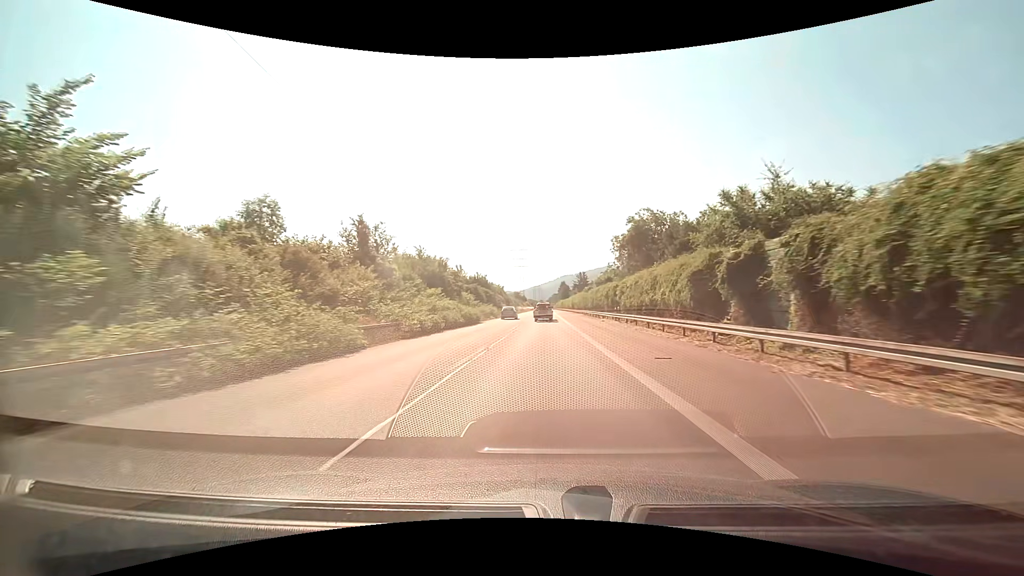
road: trunk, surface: asphalt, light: Day
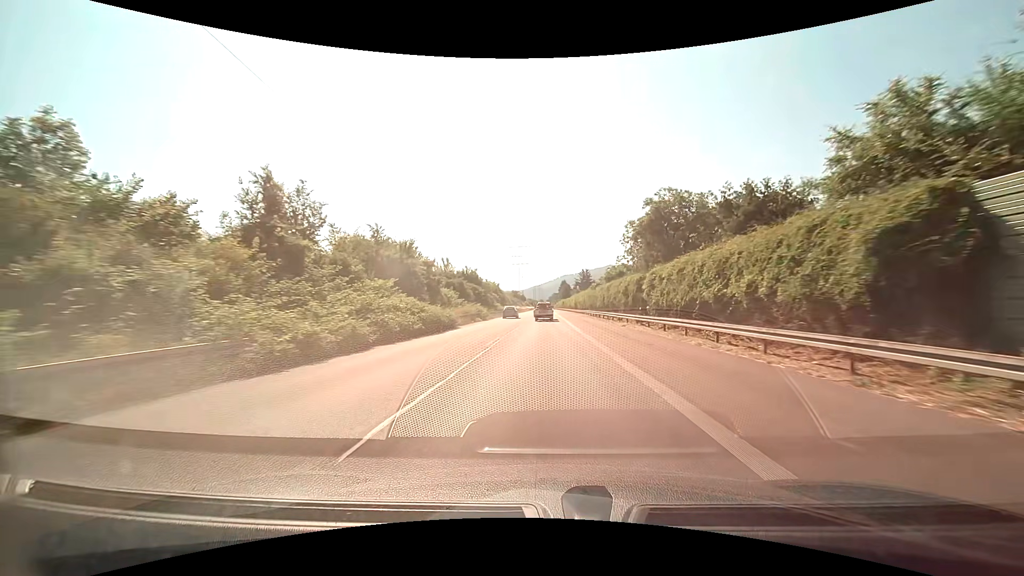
(0.0, +12.1) m; 0°
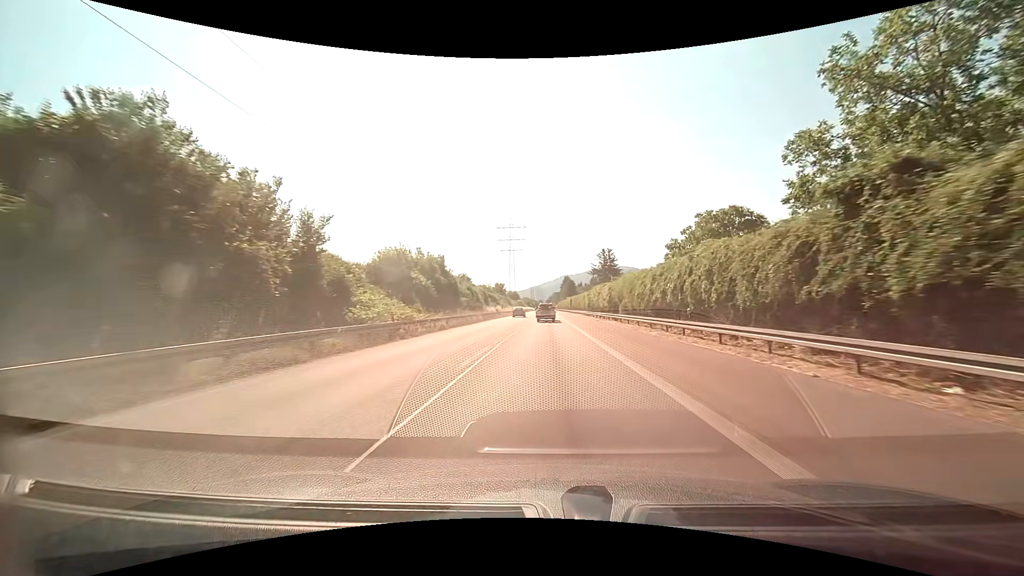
(-0.1, +60.1) m; 0°
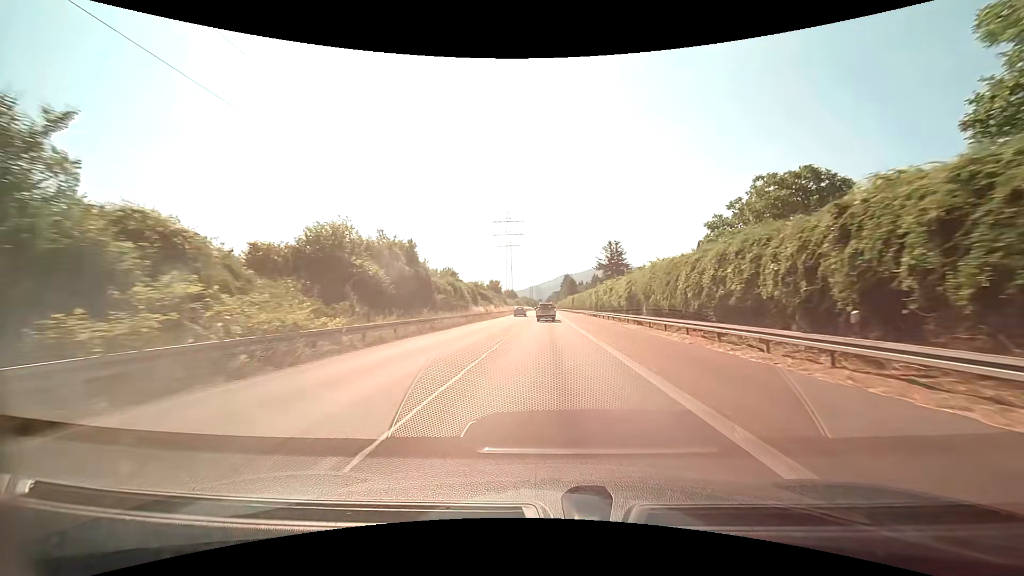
(0.0, +11.9) m; 0°
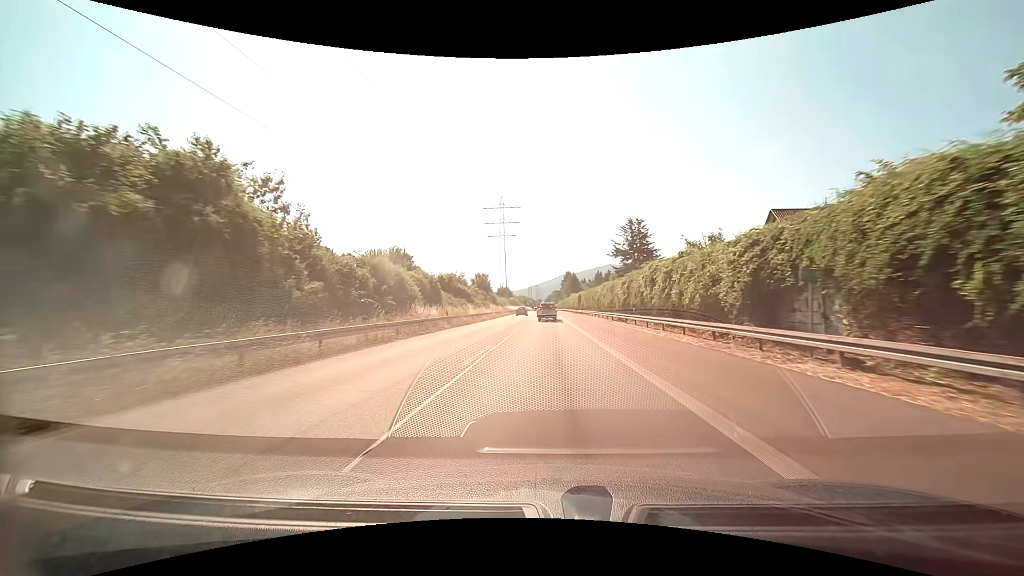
(0.0, +23.7) m; 0°
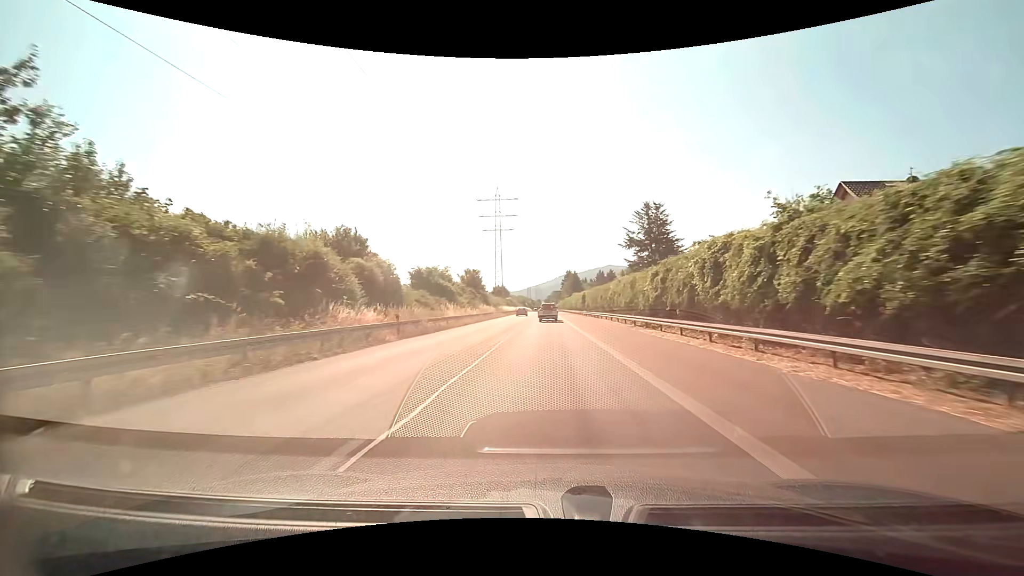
(0.0, +11.8) m; 0°
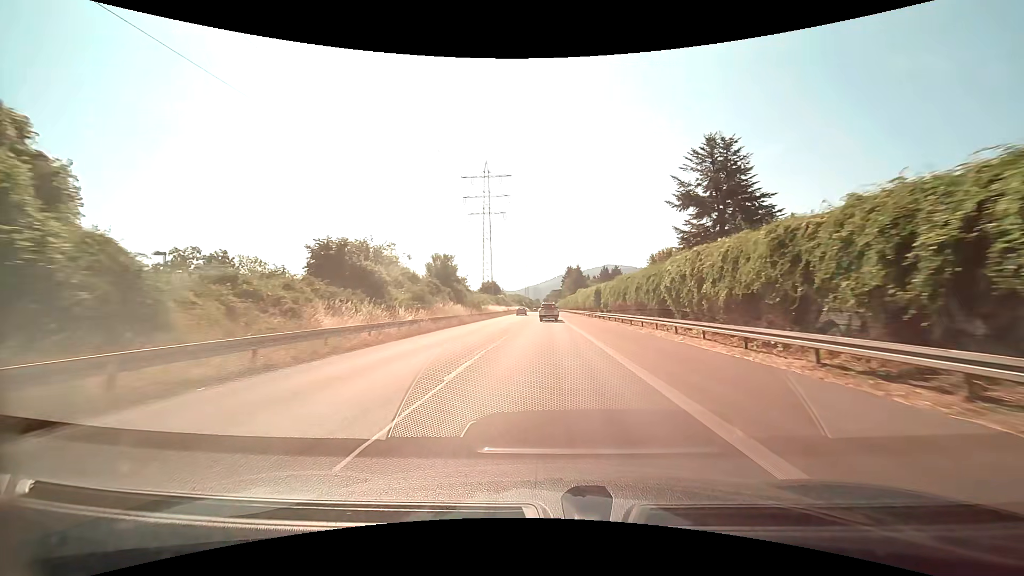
(0.0, +23.6) m; 0°
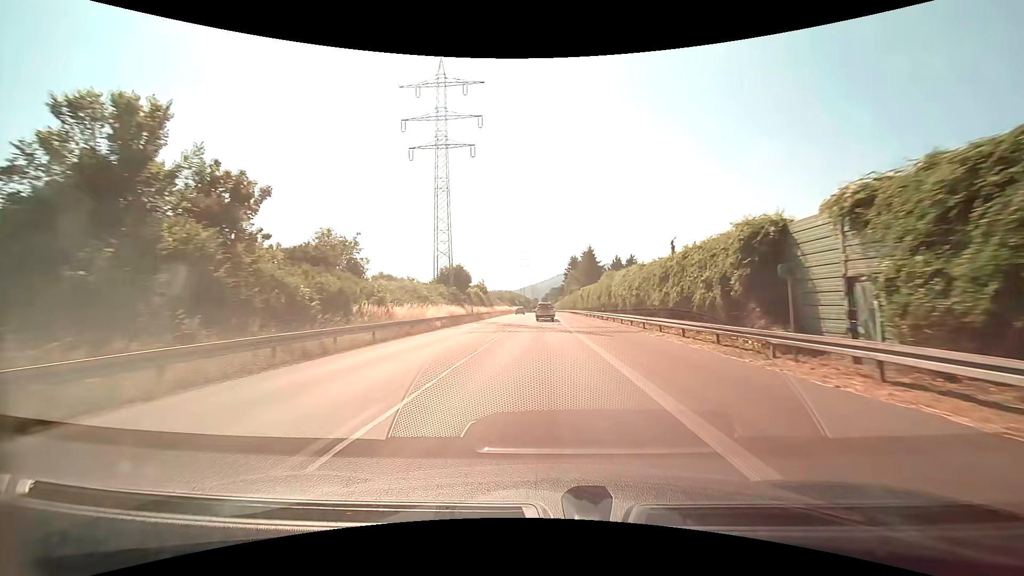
(+0.2, +46.8) m; 0°
(0, +10) (0, +20) (0, +30) (0, +40) (0, +50) (0, +60) (-1, +70) (-1, +80) (-1, +90) (-1, +100) m
